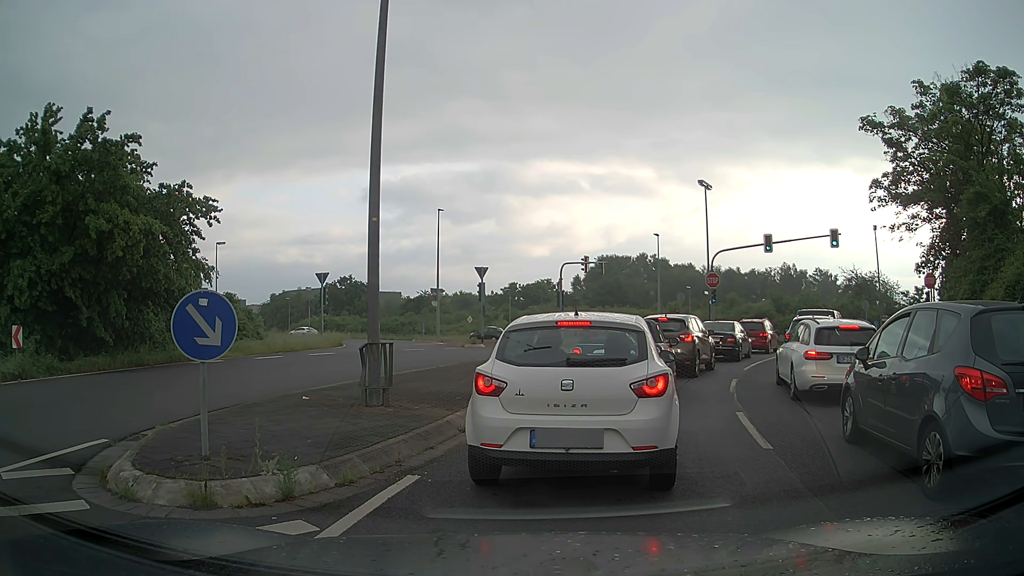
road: unclassified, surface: asphalt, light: Day
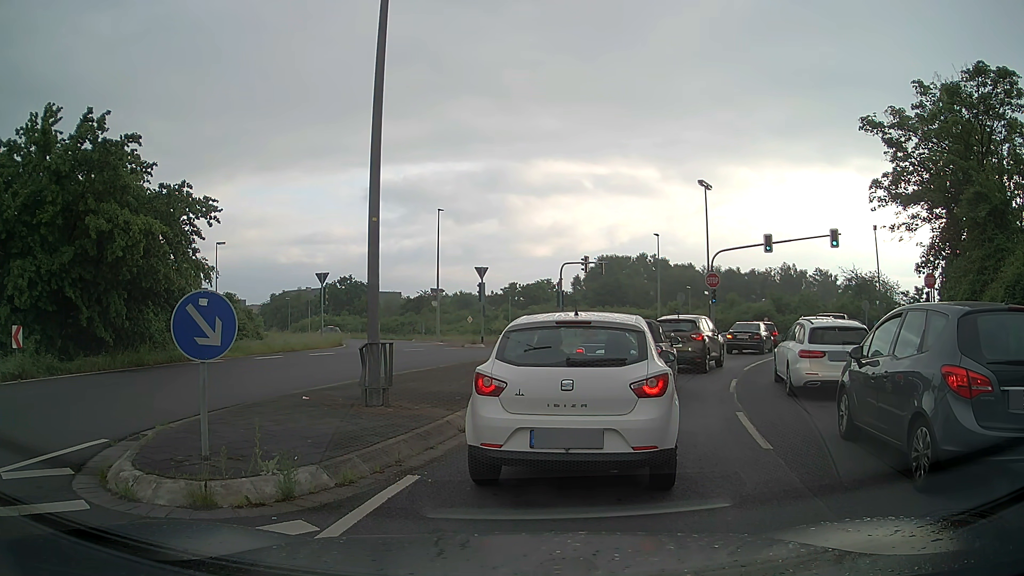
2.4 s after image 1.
(0.0, 0.0) m; 0°
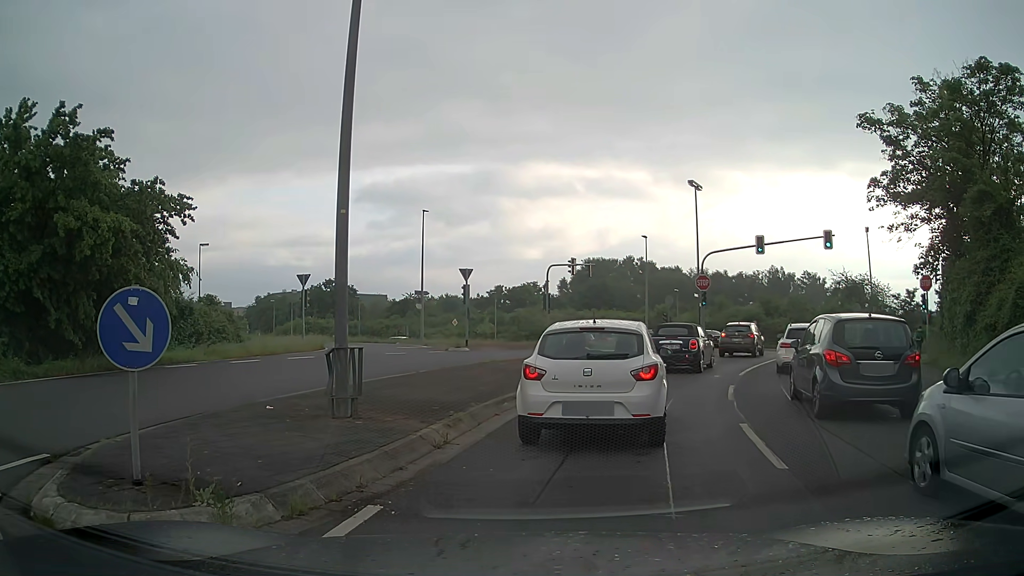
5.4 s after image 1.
(0.0, +0.9) m; 0°
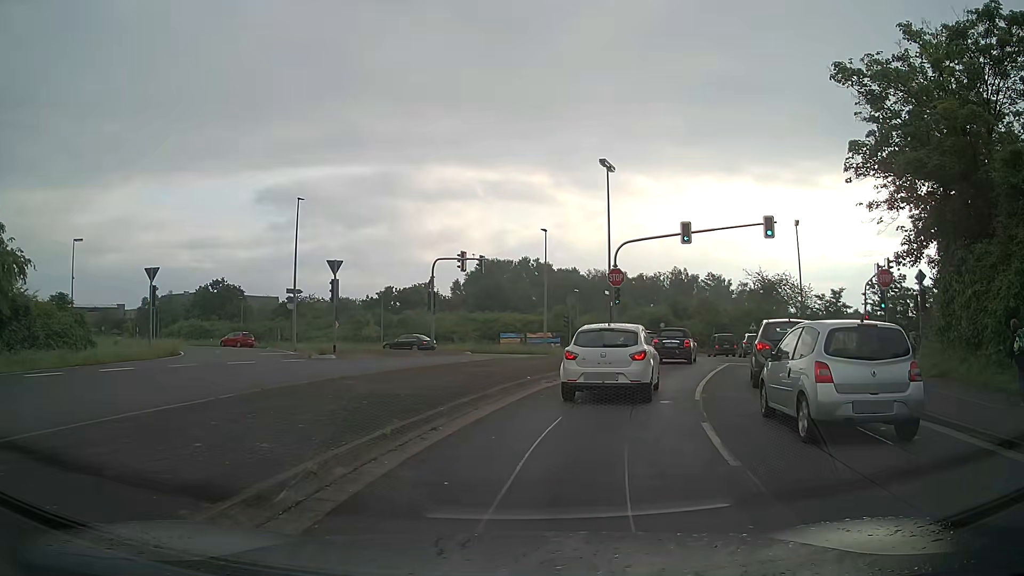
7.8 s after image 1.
(+0.8, +6.4) m; +11°
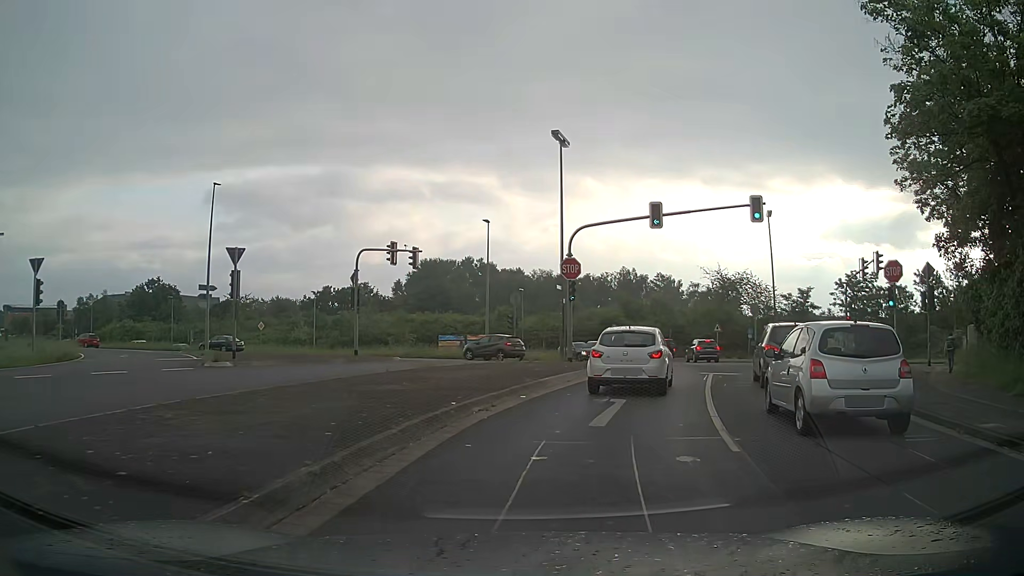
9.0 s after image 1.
(+0.3, +5.7) m; +5°
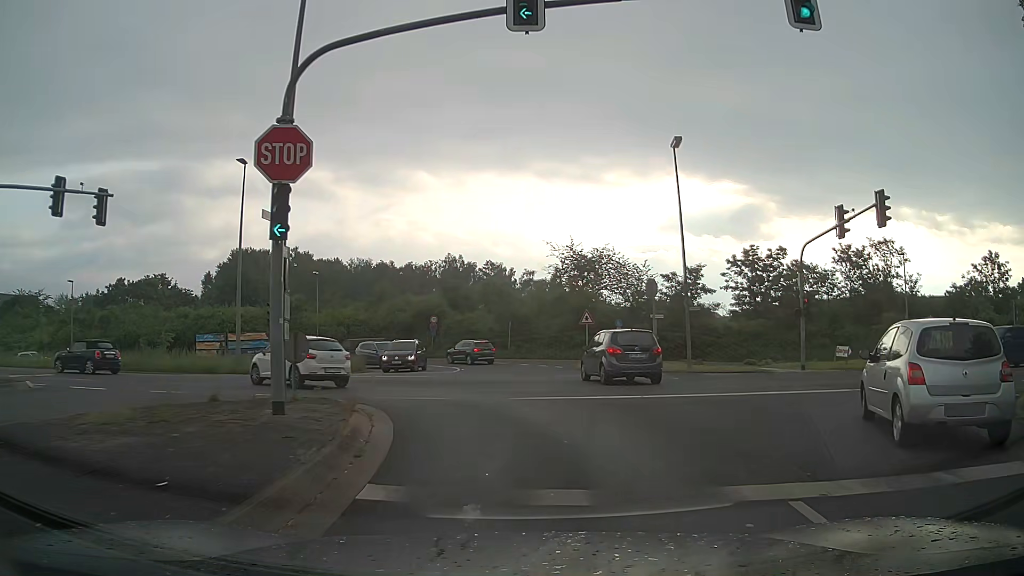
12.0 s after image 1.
(+2.5, +17.8) m; +14°
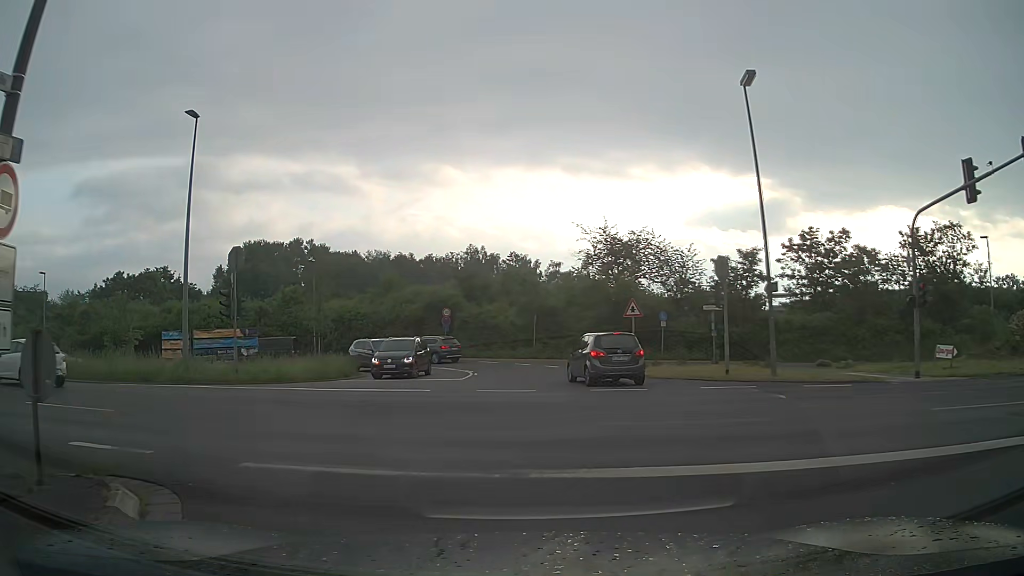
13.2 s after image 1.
(0.0, +7.9) m; -2°
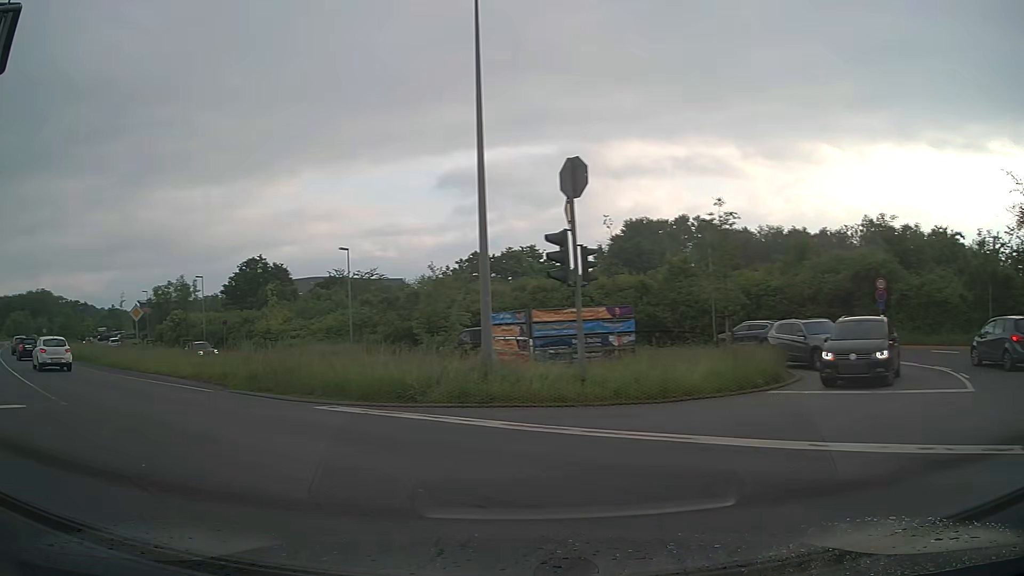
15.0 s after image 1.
(-3.0, +11.4) m; -33°
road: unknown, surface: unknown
(-3, +9) (-10, +17) (-17, +23) (-25, +30) (-32, +37) (-39, +43) (-47, +50) (-54, +57) (-61, +64) (-68, +71) m
